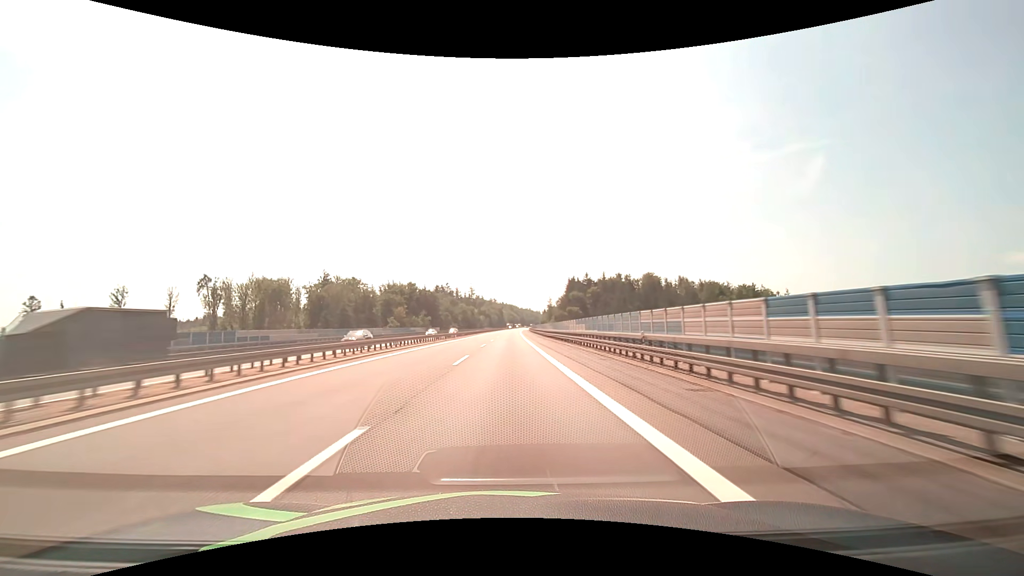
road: motorway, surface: asphalt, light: Day
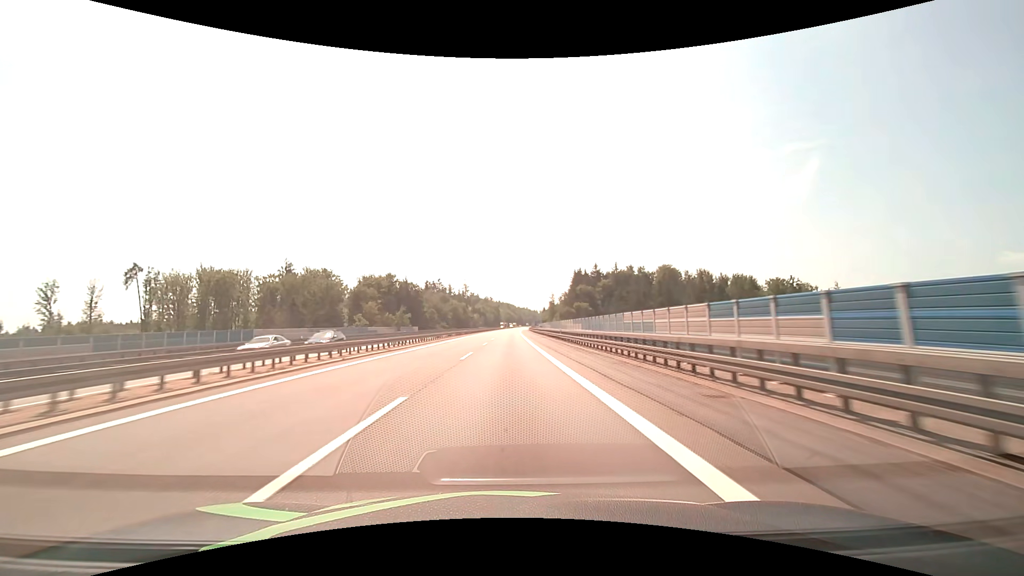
(+0.1, +32.5) m; 0°
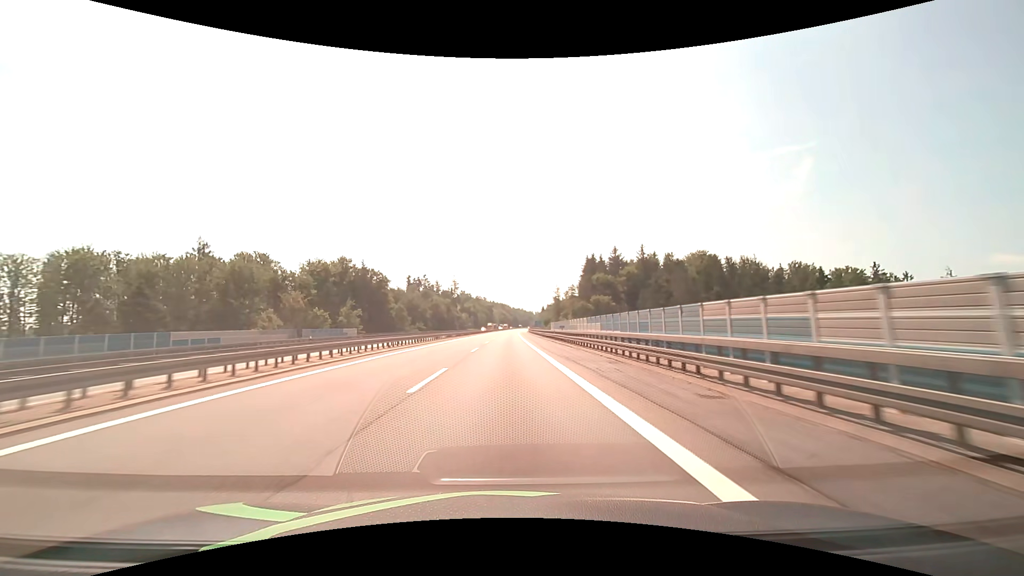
(+0.2, +46.1) m; +1°
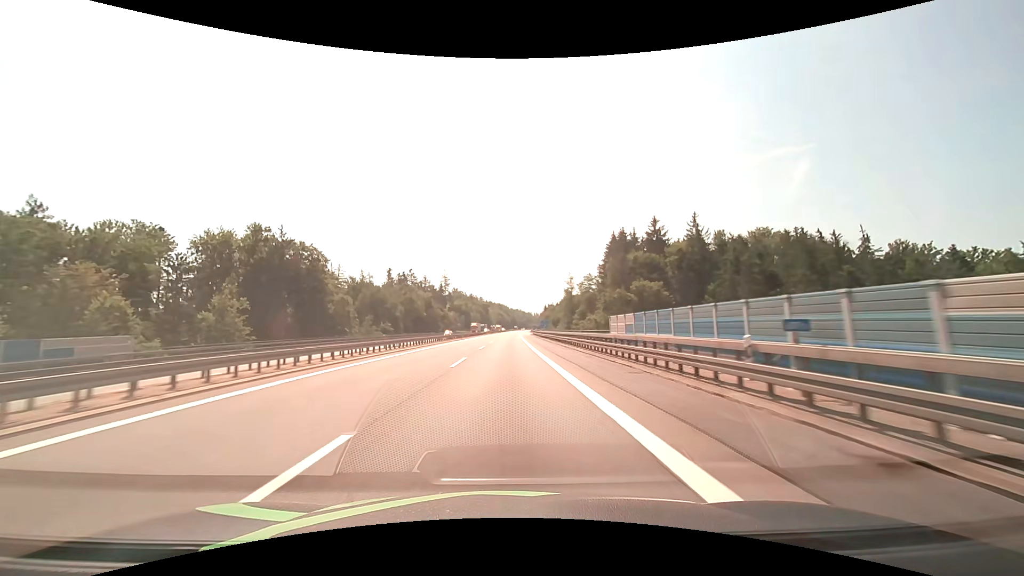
(+0.2, +45.4) m; 0°
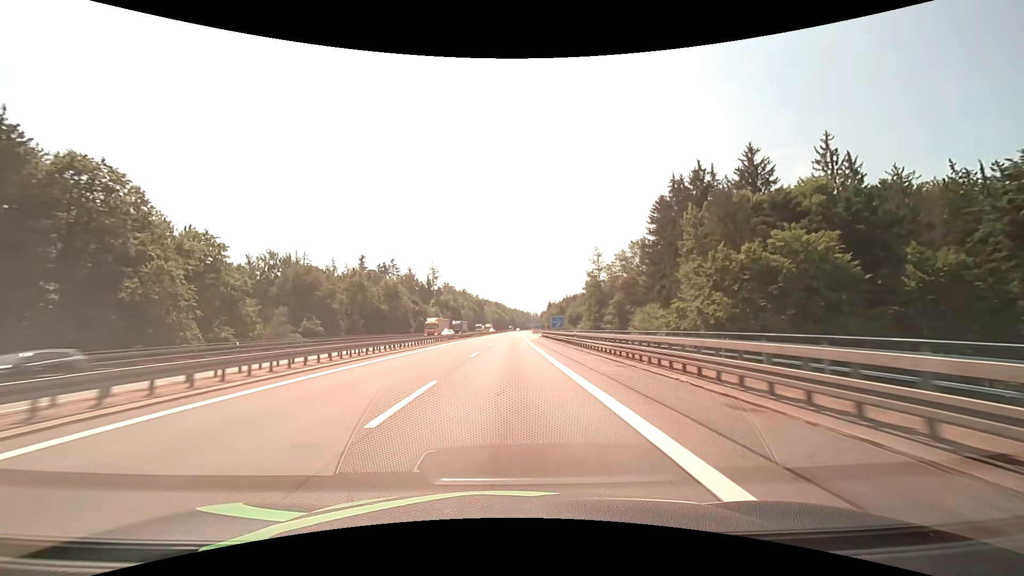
(+0.1, +46.7) m; 0°
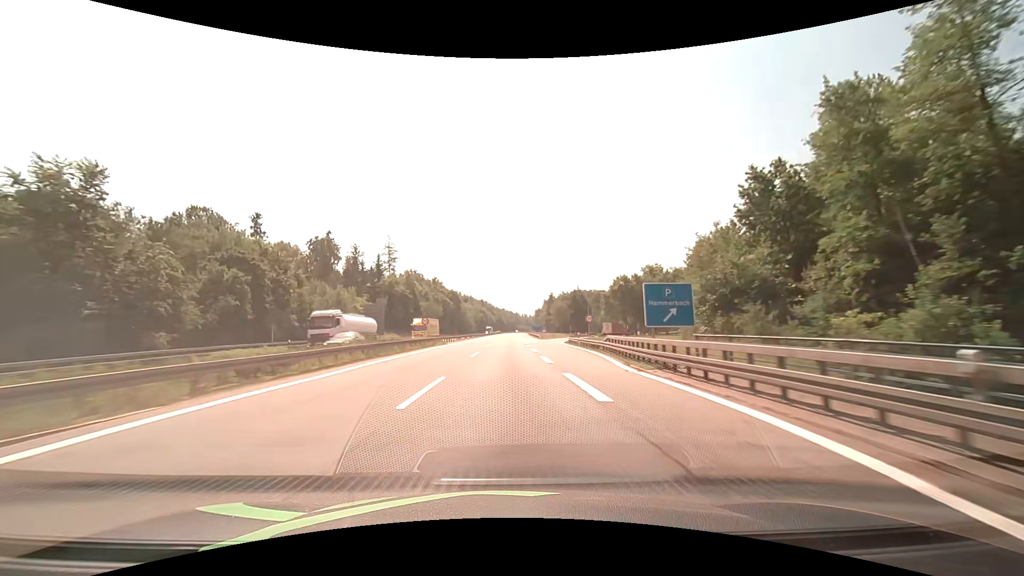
(+1.0, +82.5) m; +1°
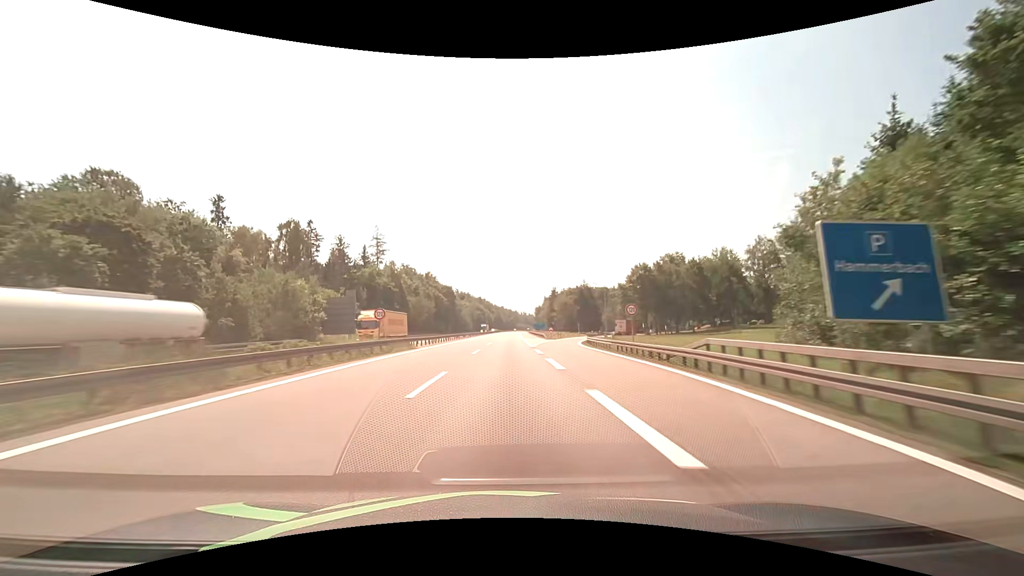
(+0.1, +17.2) m; 0°
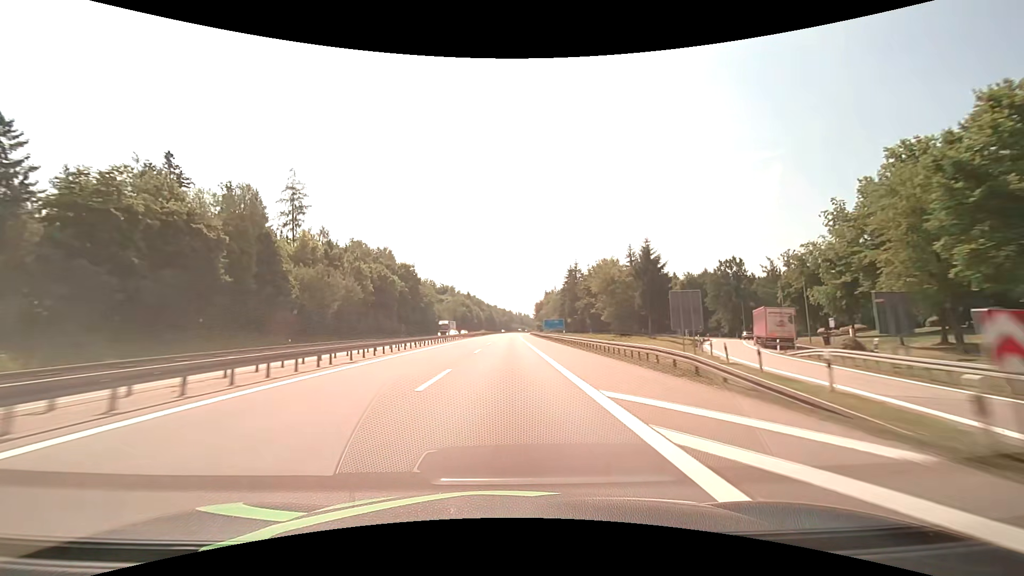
(+0.4, +71.0) m; +1°
(0, +10) (0, +20) (0, +30) (0, +40) (0, +50) (0, +60) (0, +70) (0, +80) (+1, +90) (+1, +100) m
